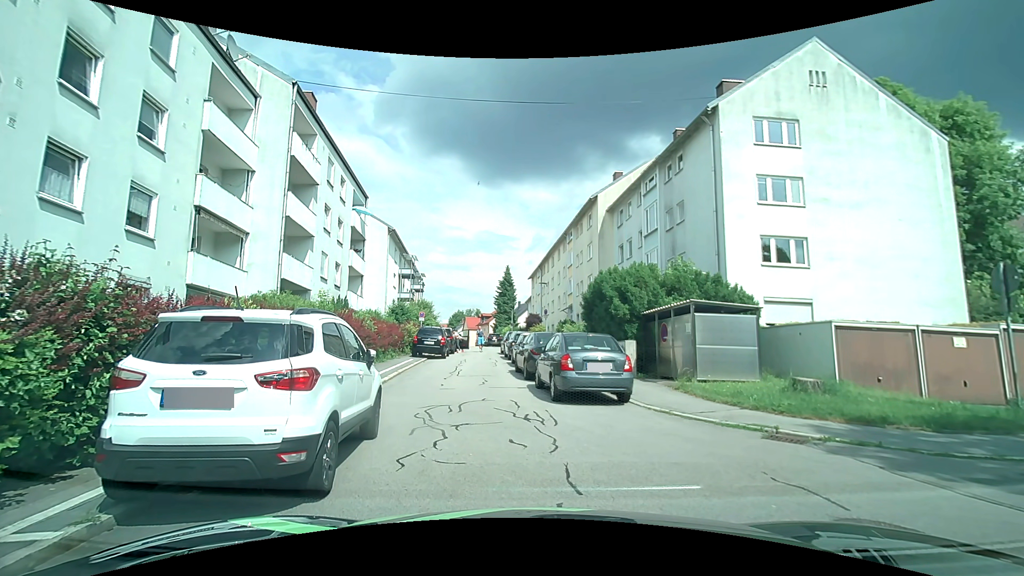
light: Day
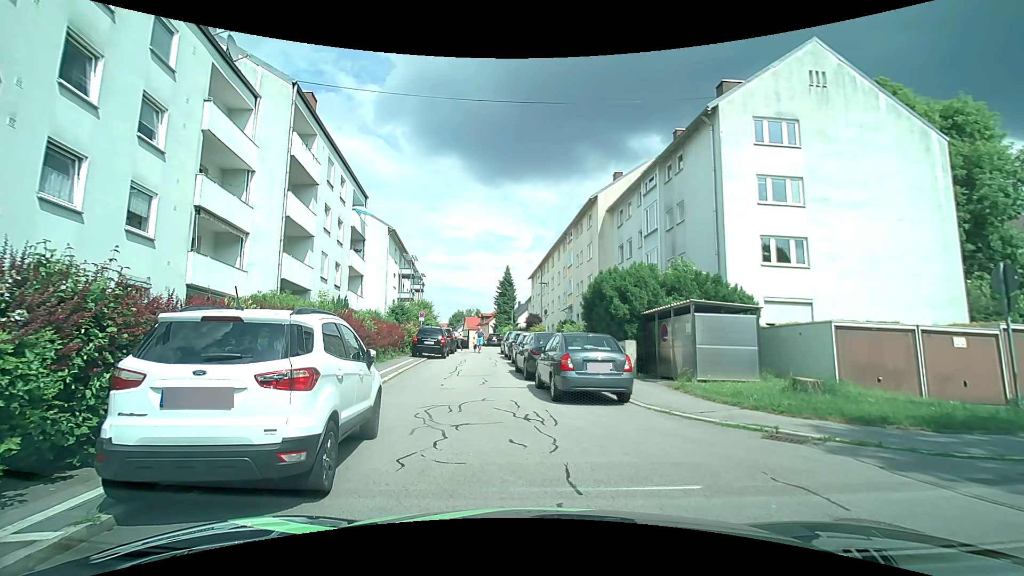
(0.0, 0.0) m; 0°
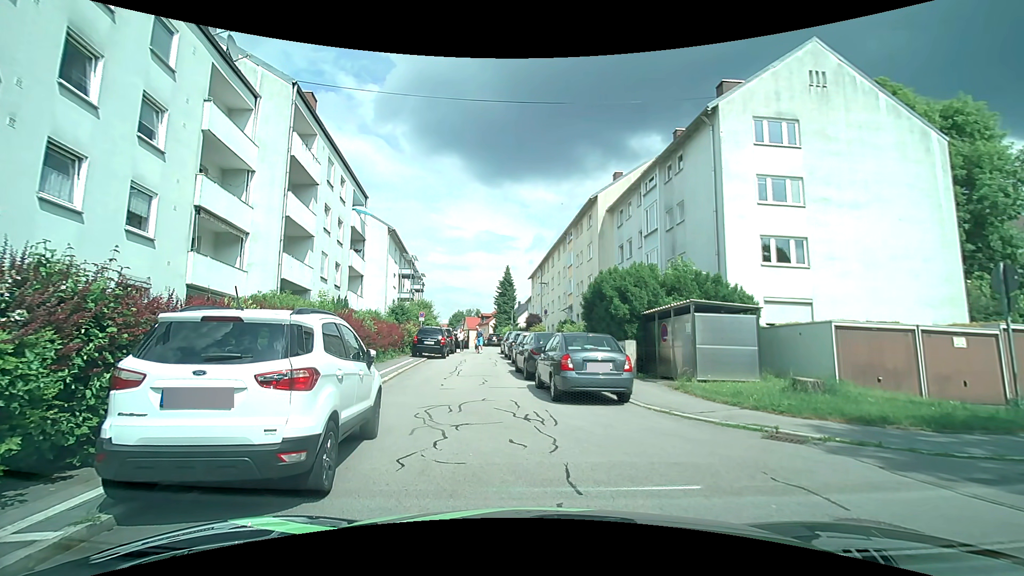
(0.0, 0.0) m; 0°
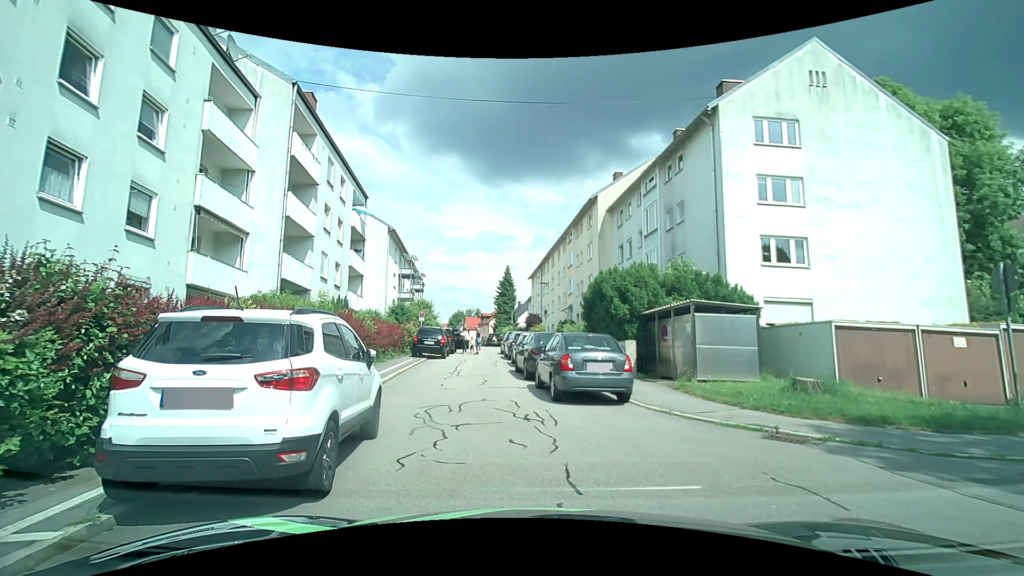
(0.0, 0.0) m; 0°
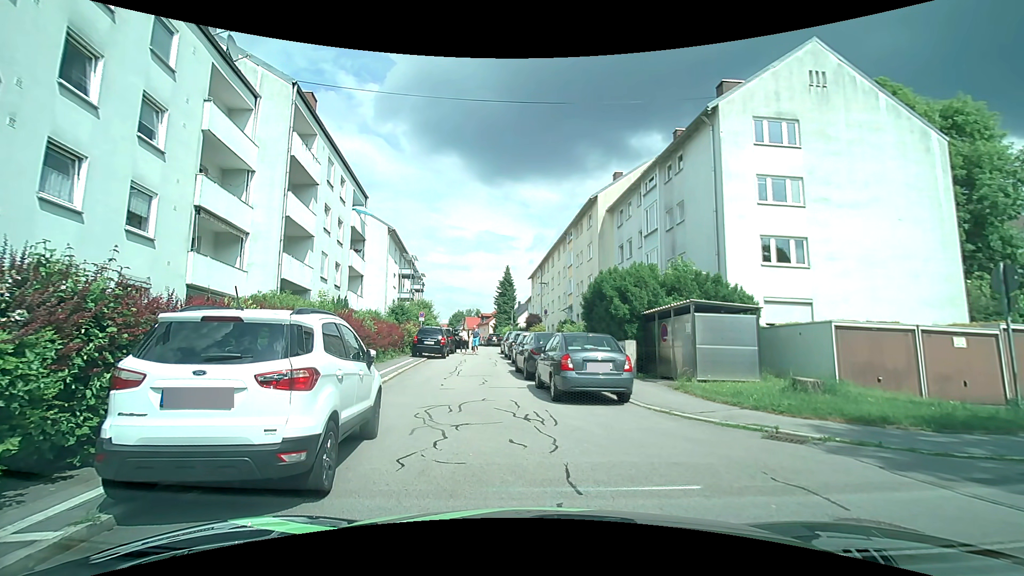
(0.0, 0.0) m; 0°
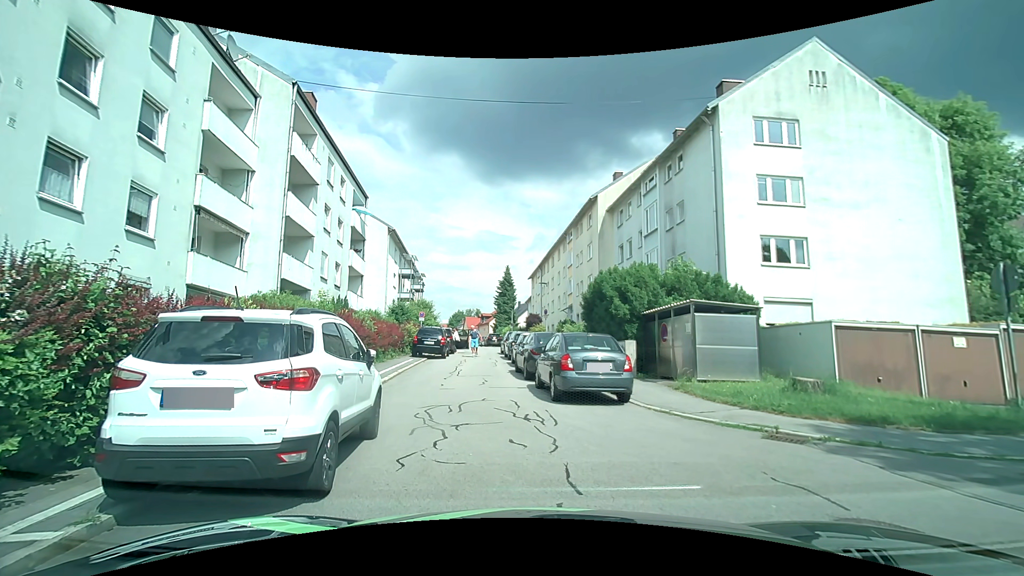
(0.0, 0.0) m; 0°
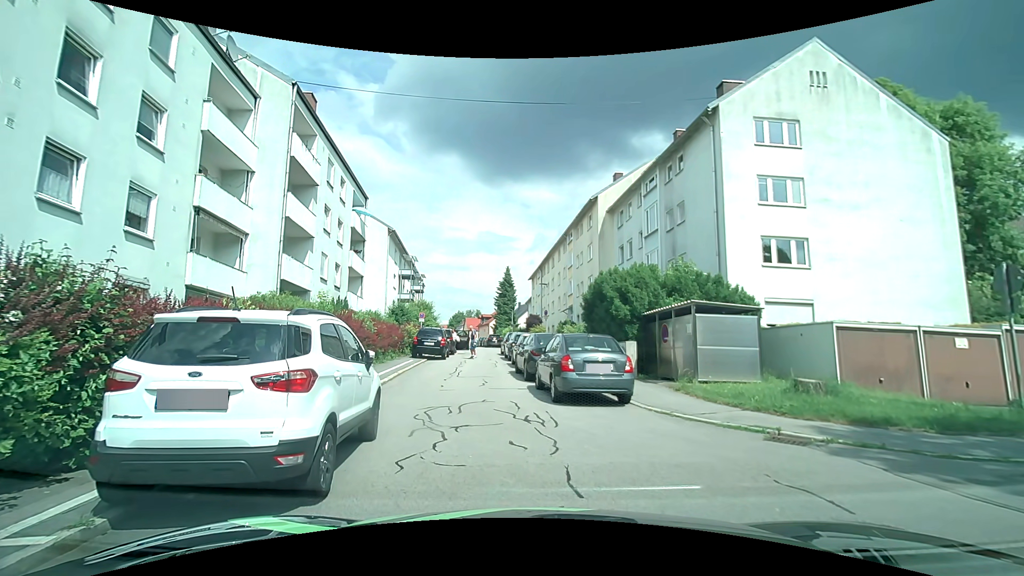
(0.0, 0.0) m; 0°
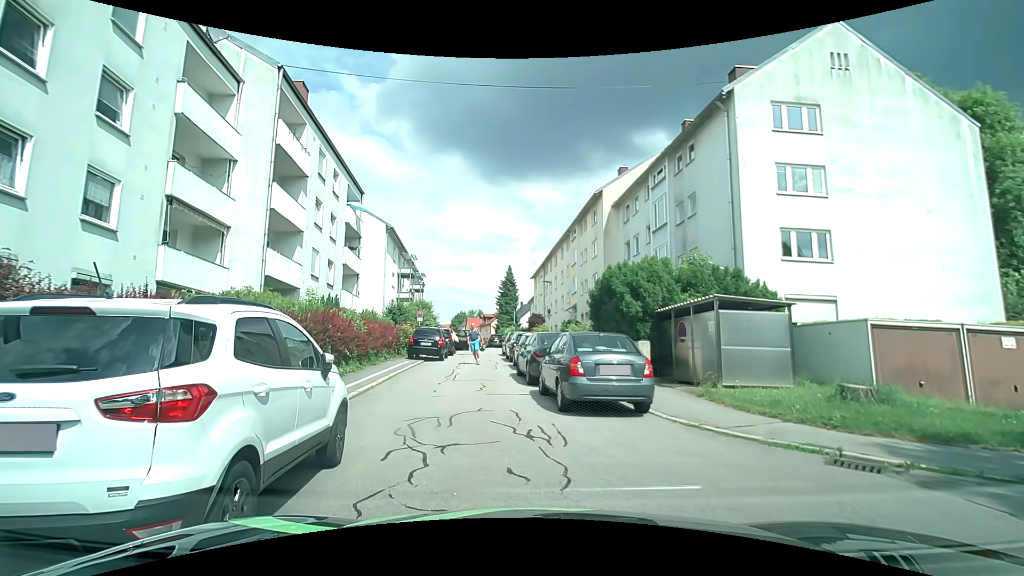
(0.0, +1.4) m; 0°
